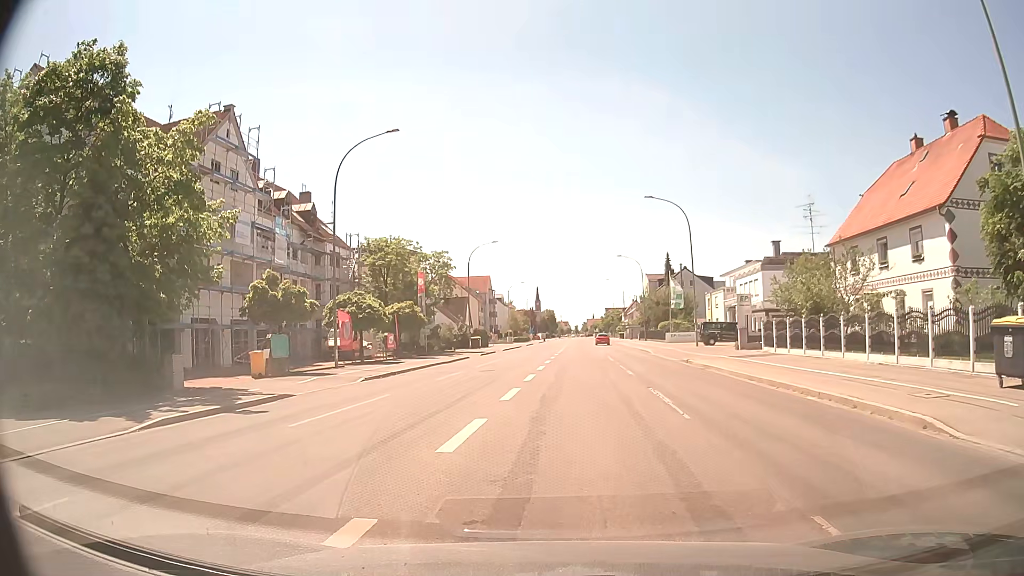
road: tertiary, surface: asphalt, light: Day
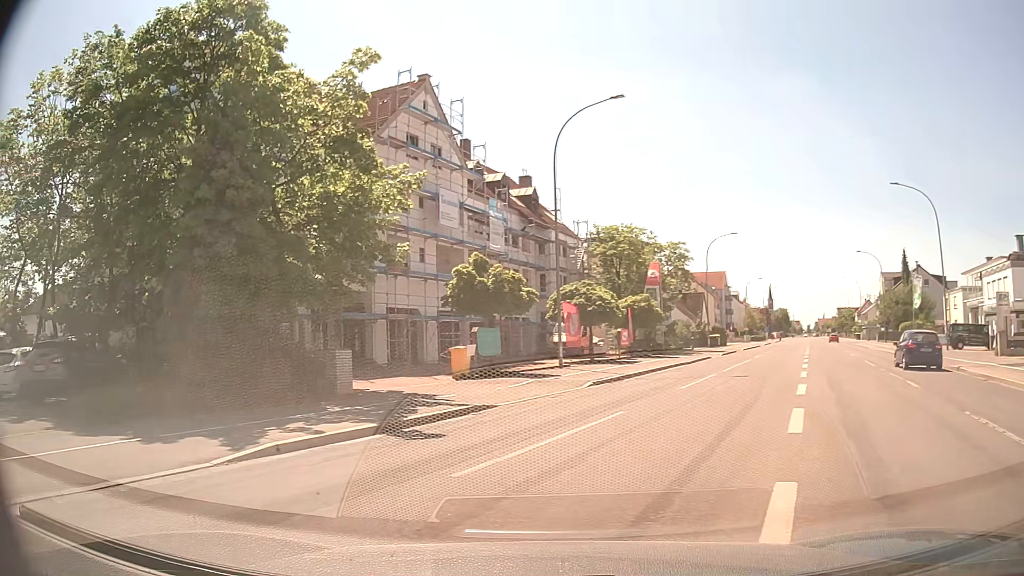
(-0.5, +4.8) m; -19°
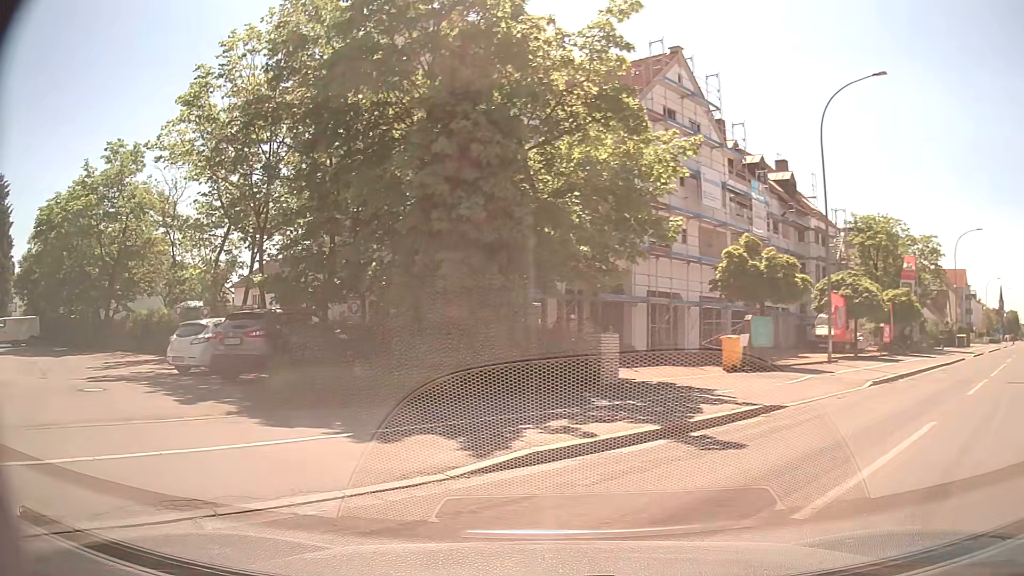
(-0.4, +2.1) m; -21°
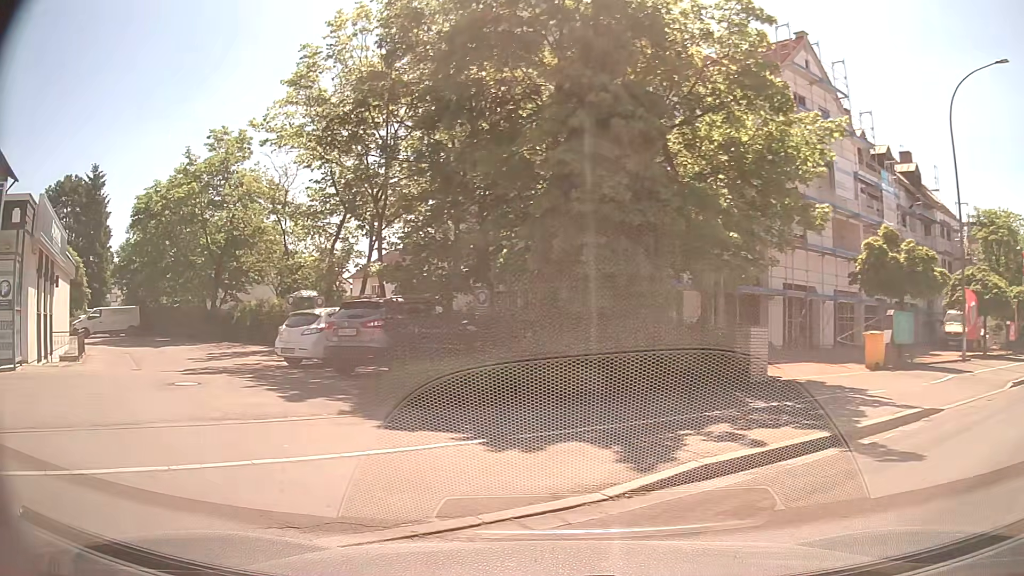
(-0.1, +1.2) m; -10°
